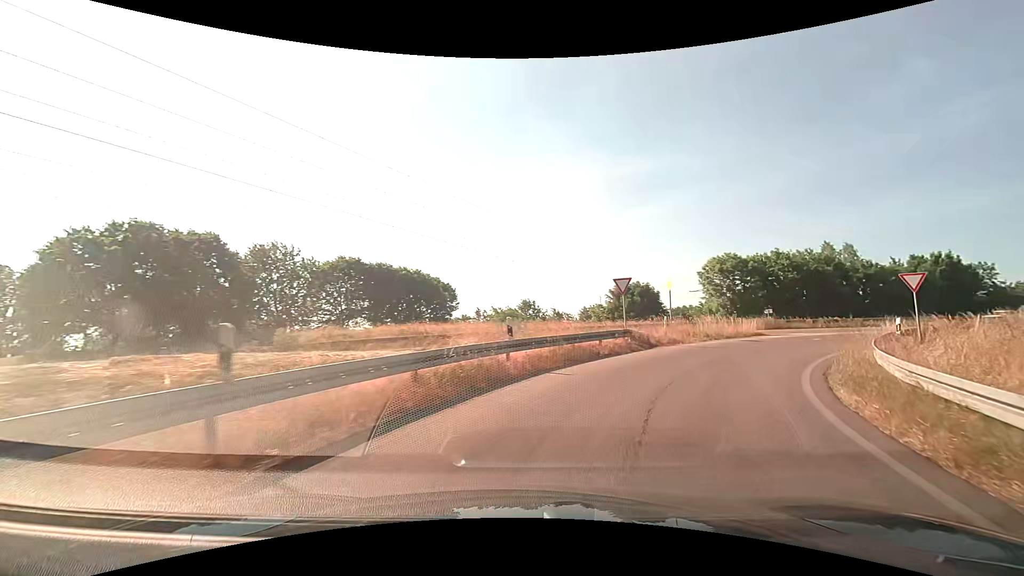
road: trunk_link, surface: asphalt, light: Day
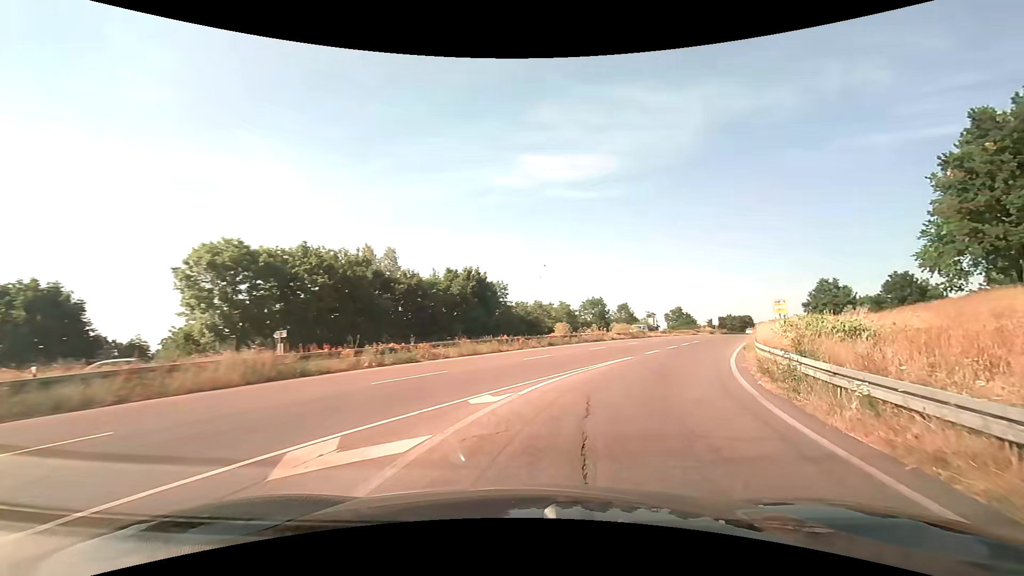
(+11.1, +23.7) m; +50°
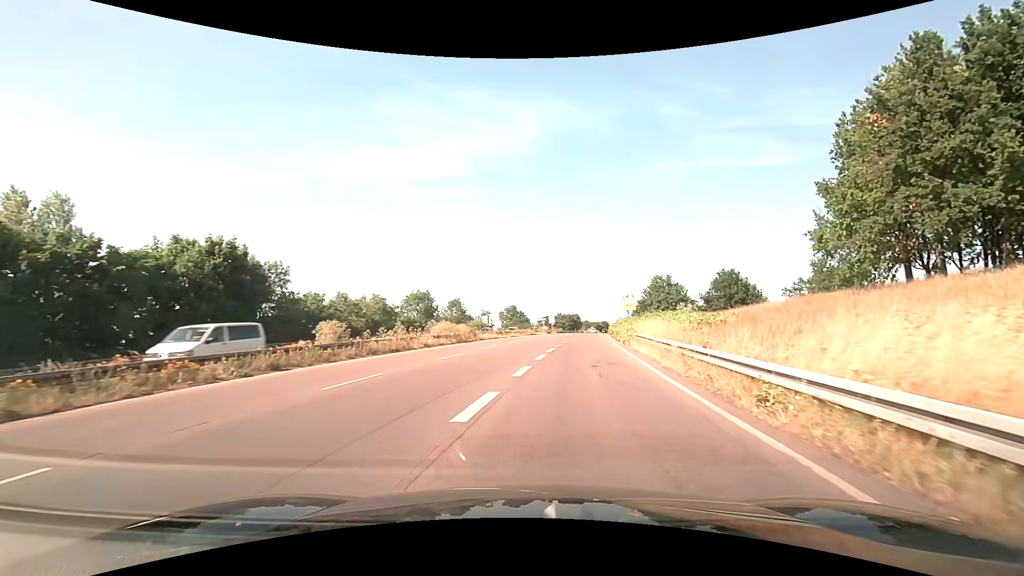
(+3.8, +17.5) m; +19°
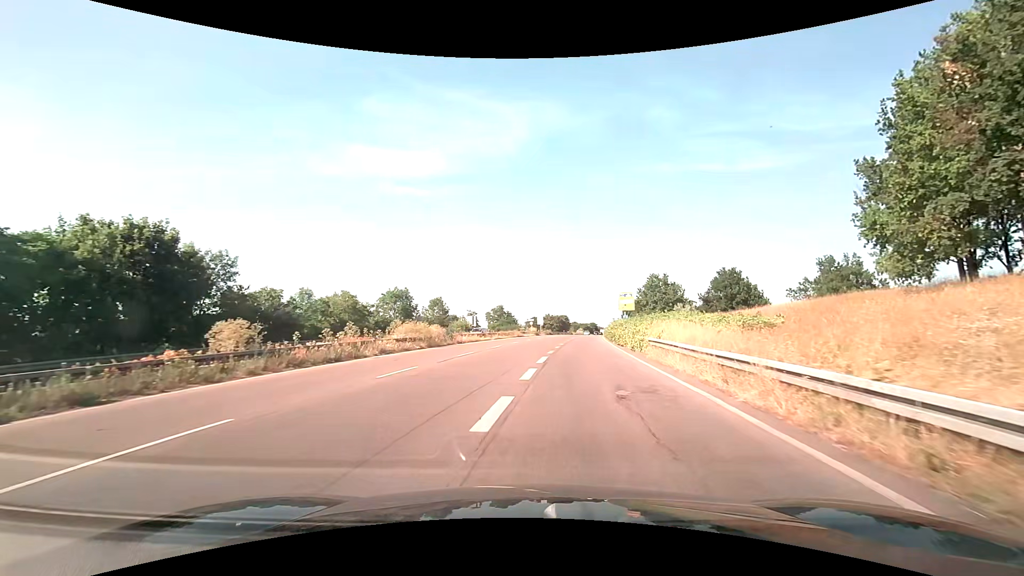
(+0.1, +6.7) m; +1°
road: trunk
(0, +10) (+1, +20) (+2, +30) (+4, +40) (+5, +50) (+6, +60) (+8, +70) (+9, +79) (+10, +89) (+11, +99) m
